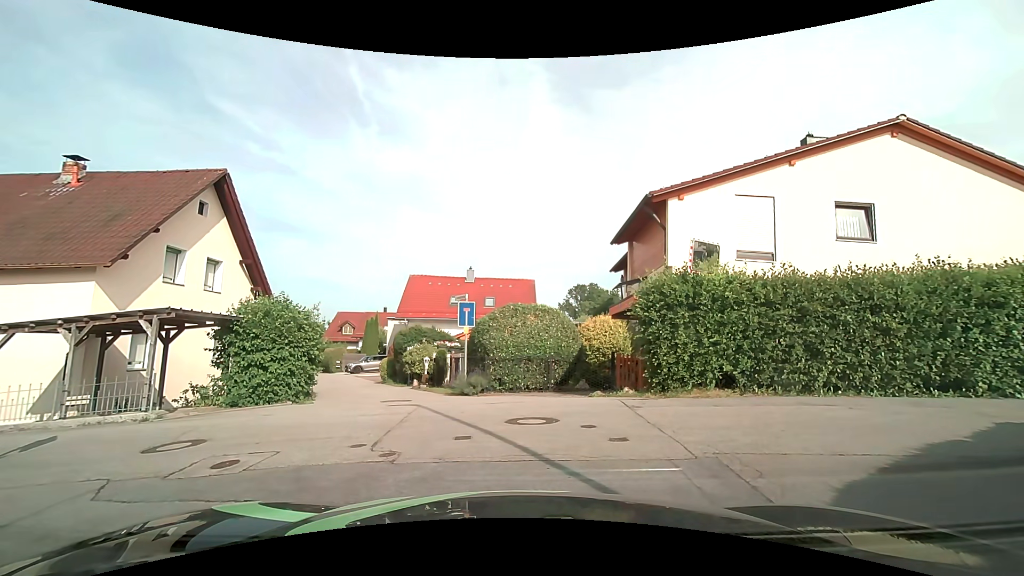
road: residential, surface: asphalt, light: Day
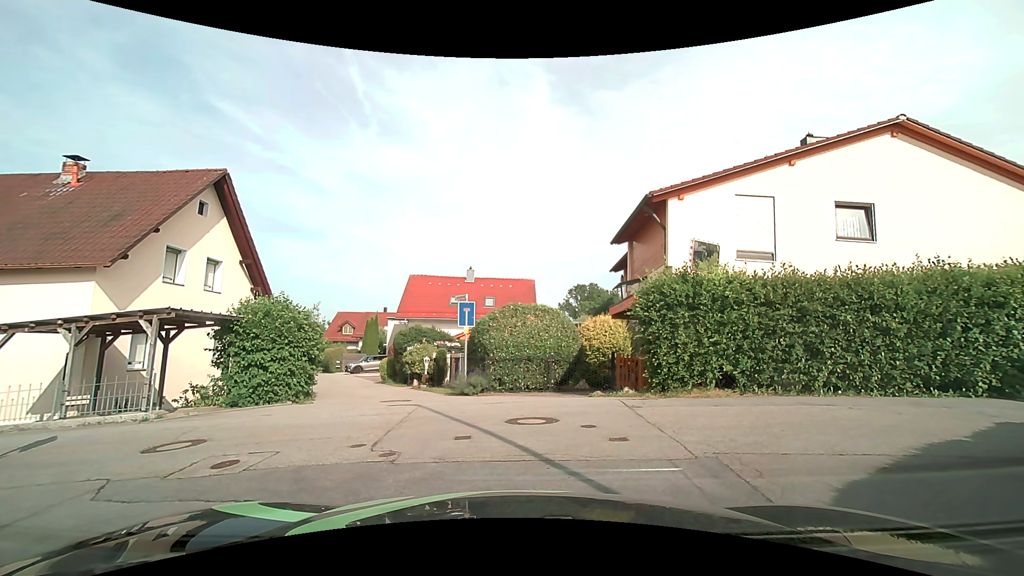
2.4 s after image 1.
(0.0, +0.1) m; 0°
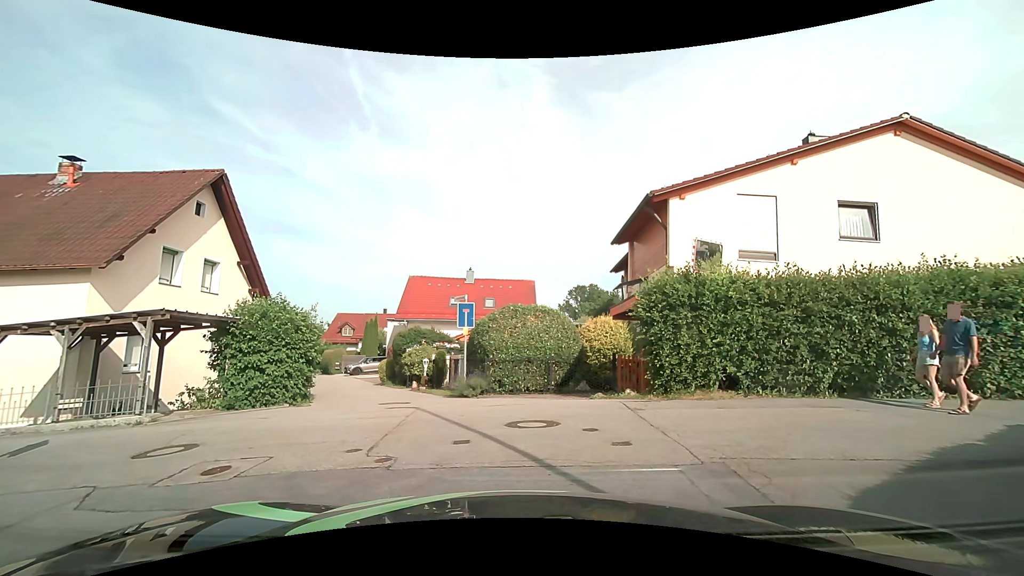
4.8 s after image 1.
(0.0, +0.1) m; 0°
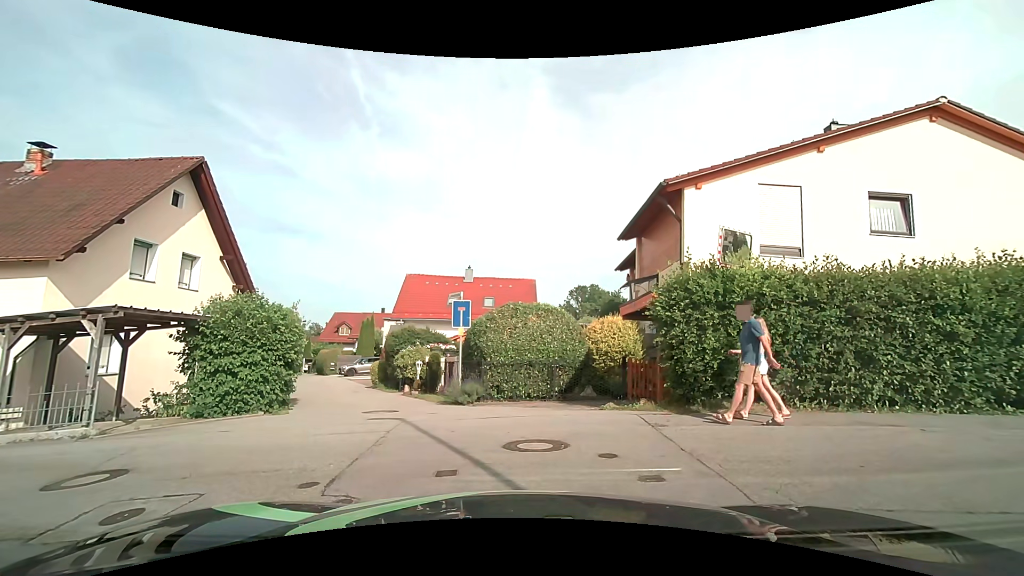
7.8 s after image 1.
(0.0, +1.3) m; 0°
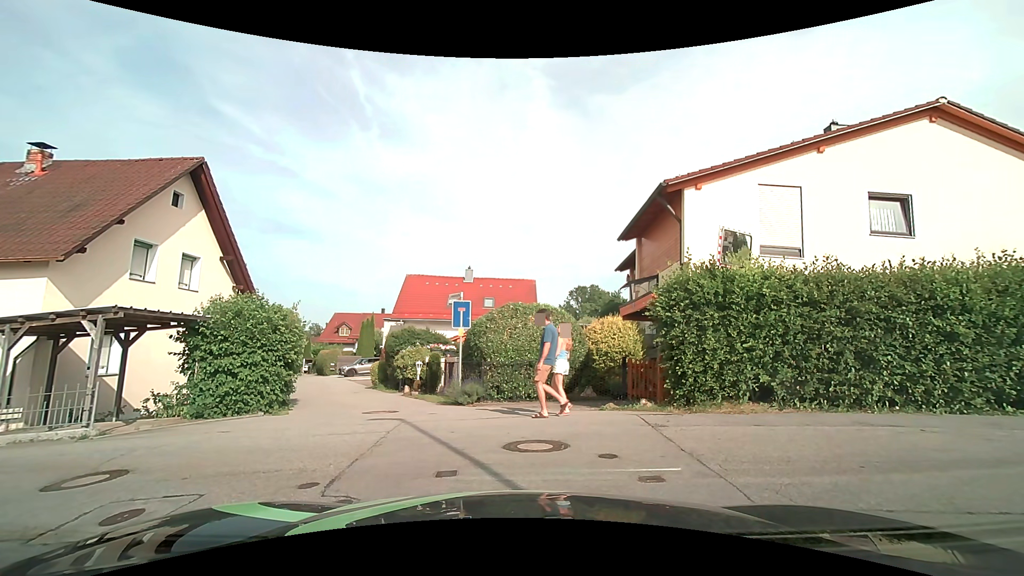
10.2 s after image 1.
(0.0, +0.1) m; 0°
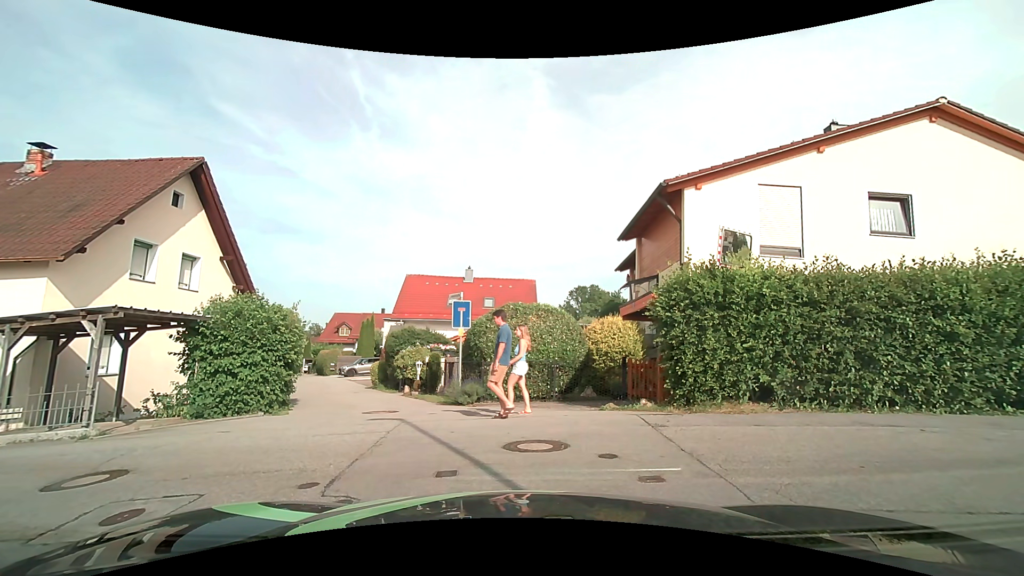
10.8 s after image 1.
(0.0, 0.0) m; 0°
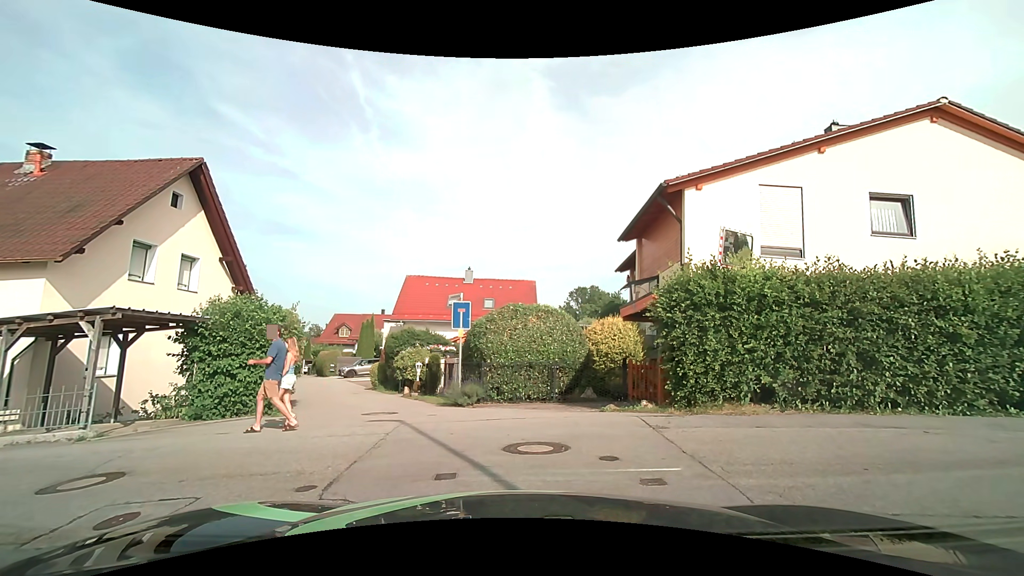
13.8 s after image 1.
(0.0, 0.0) m; 0°
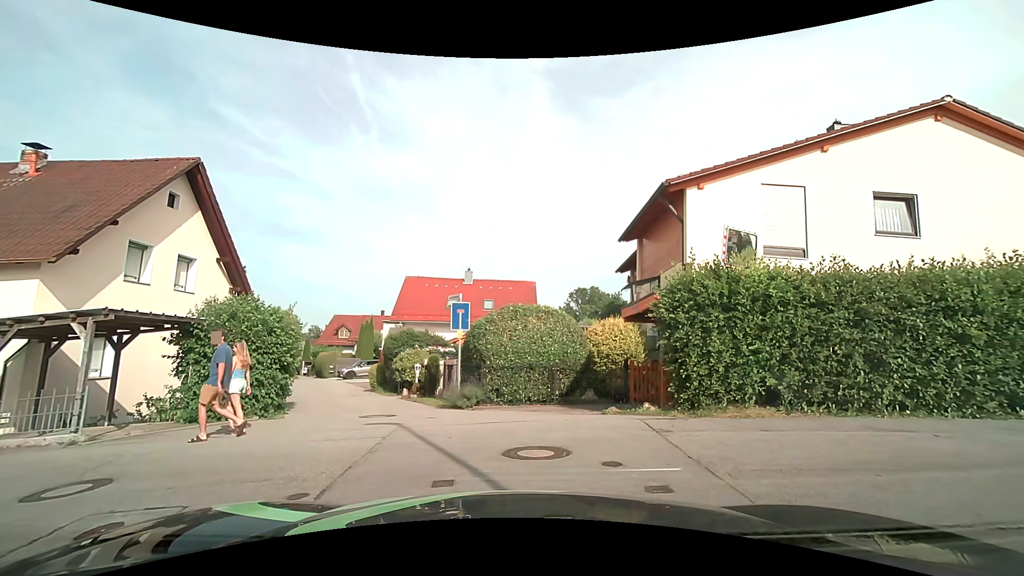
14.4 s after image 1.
(0.0, +0.2) m; 0°
